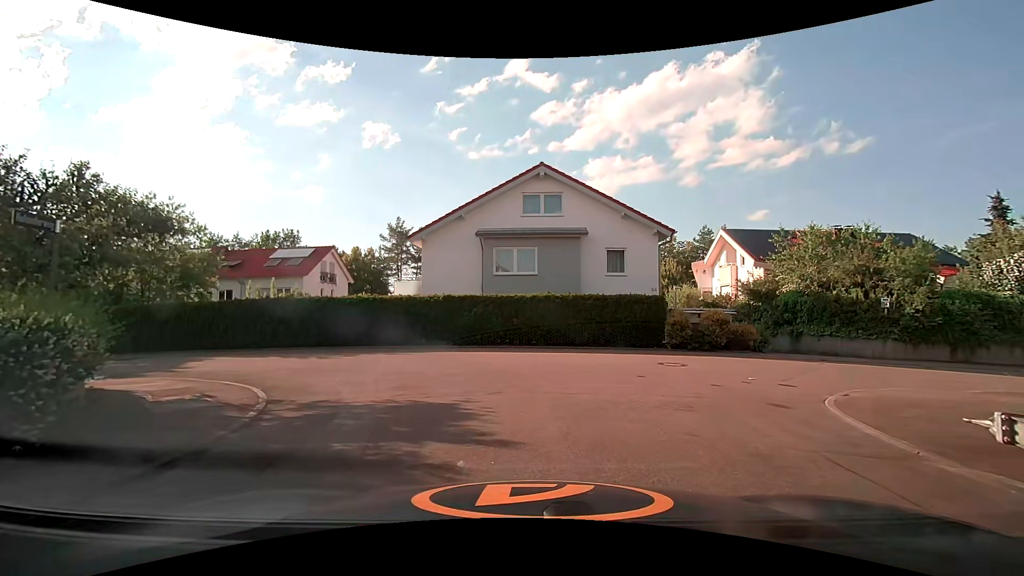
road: residential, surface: asphalt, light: Day
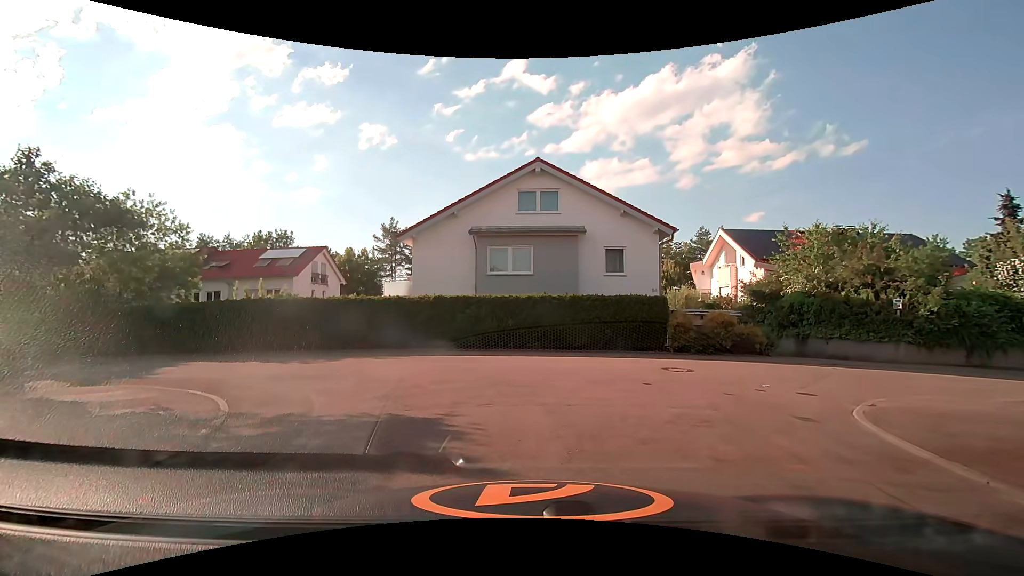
(0.0, +0.9) m; 0°
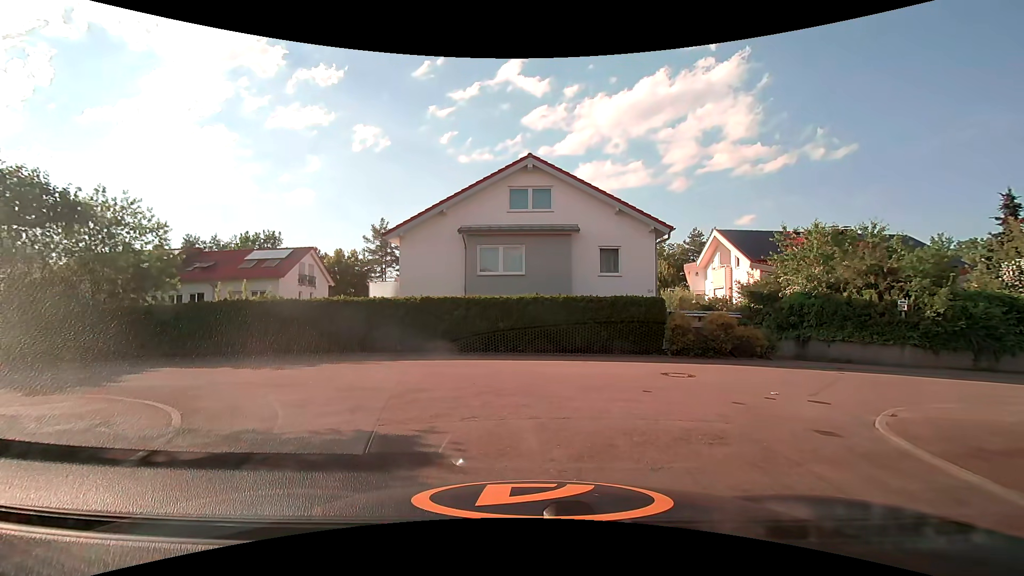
(0.0, +0.8) m; 0°
